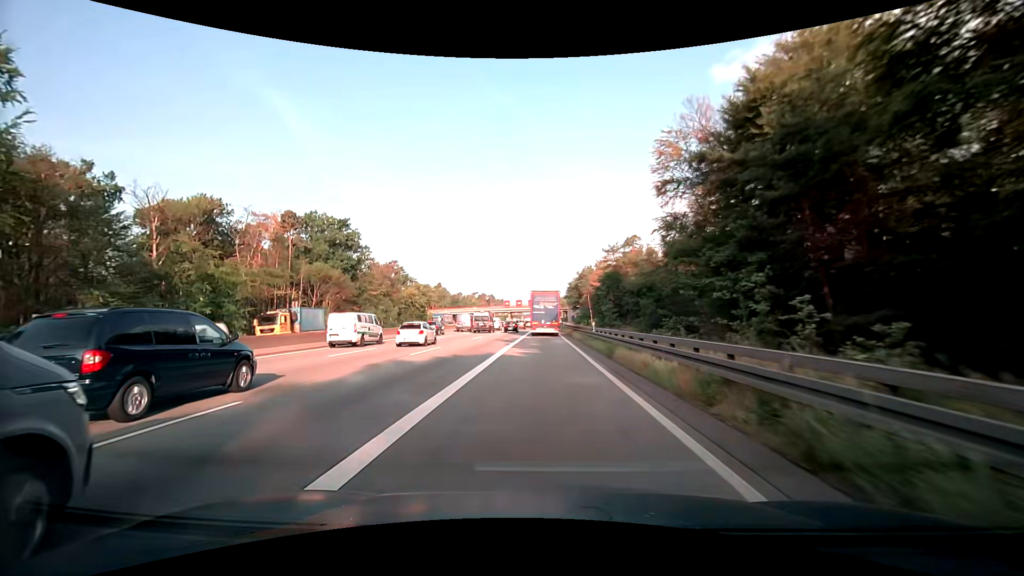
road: motorway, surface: asphalt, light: Day
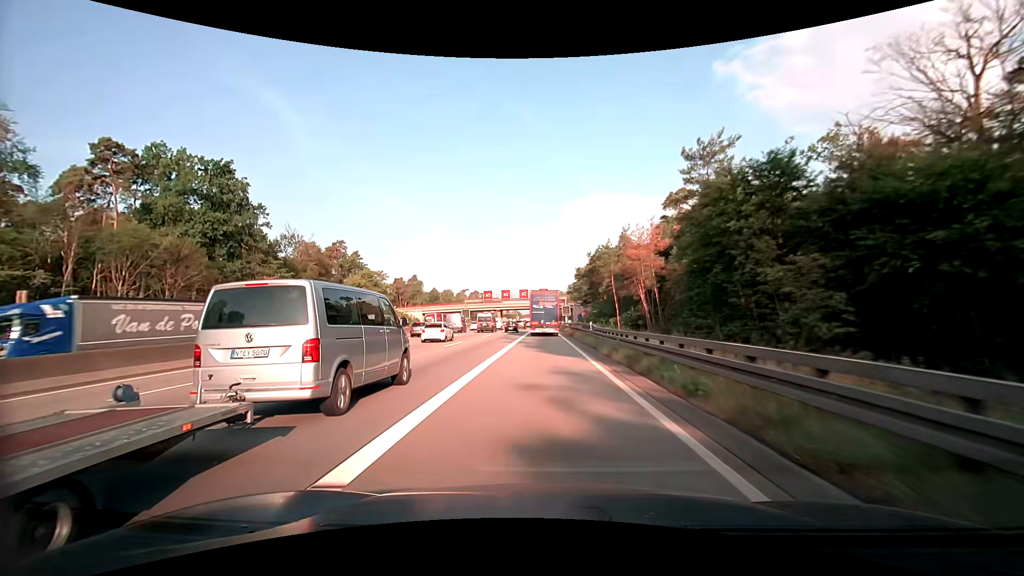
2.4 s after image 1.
(+0.1, +47.0) m; 0°
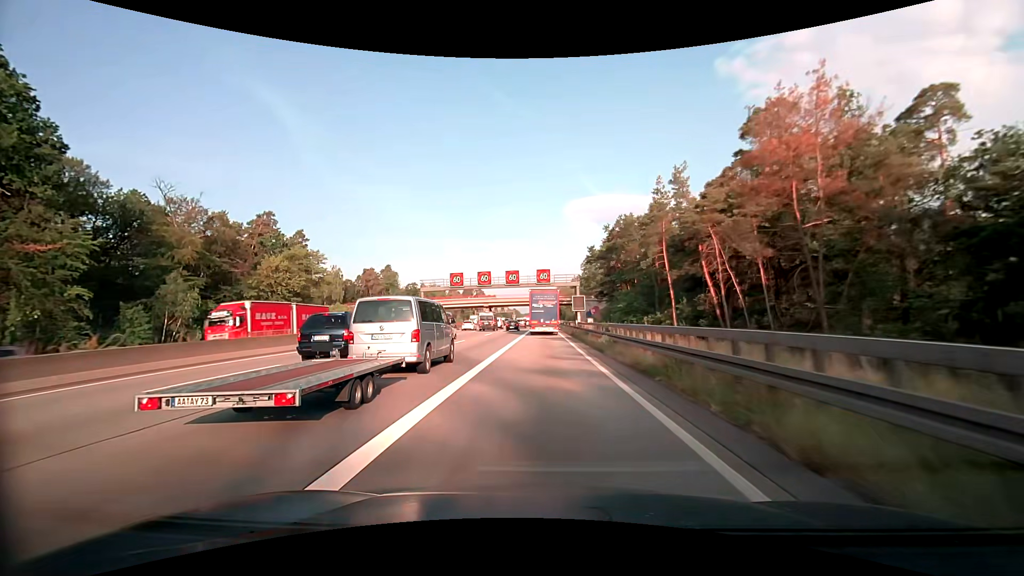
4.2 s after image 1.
(0.0, +34.9) m; 0°
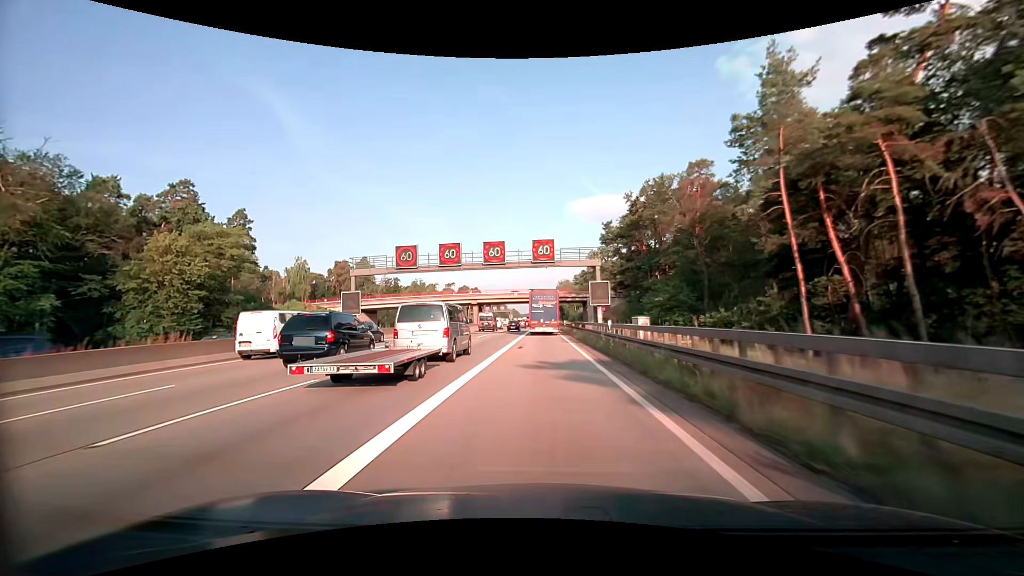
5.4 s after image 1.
(0.0, +23.1) m; 0°
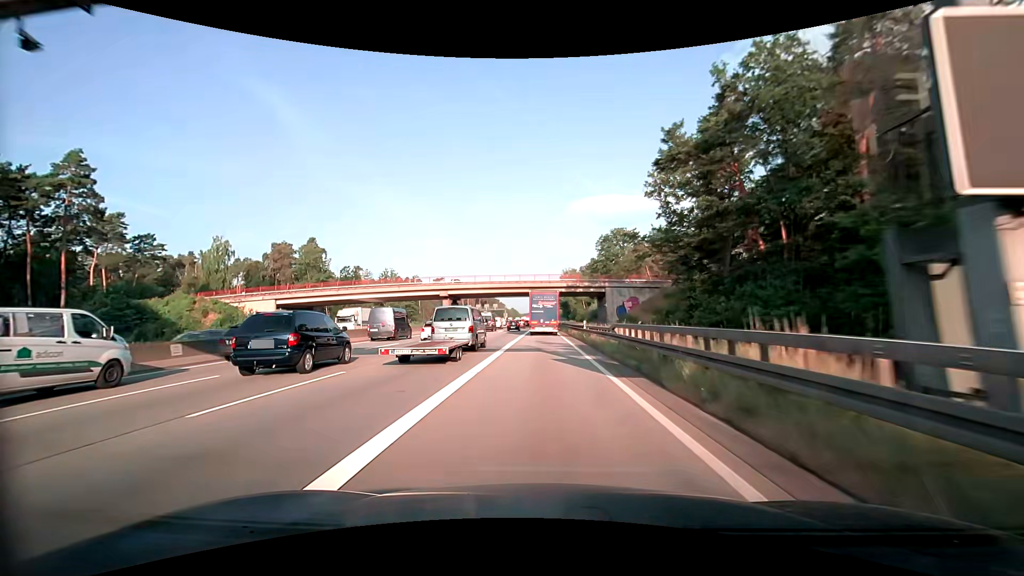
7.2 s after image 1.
(+0.1, +34.2) m; 0°
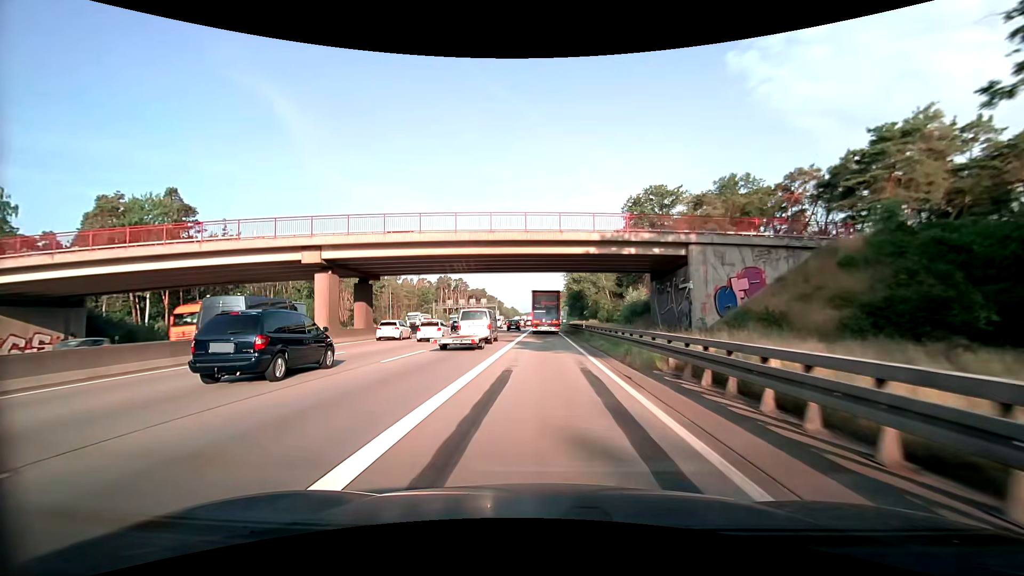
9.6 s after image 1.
(+0.1, +44.8) m; 0°
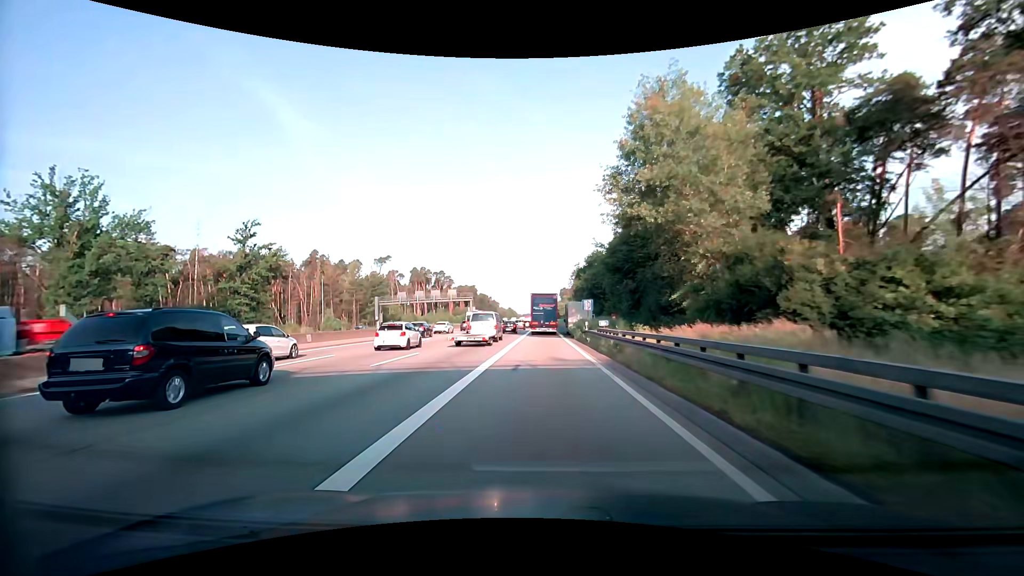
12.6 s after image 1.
(0.0, +54.9) m; 0°
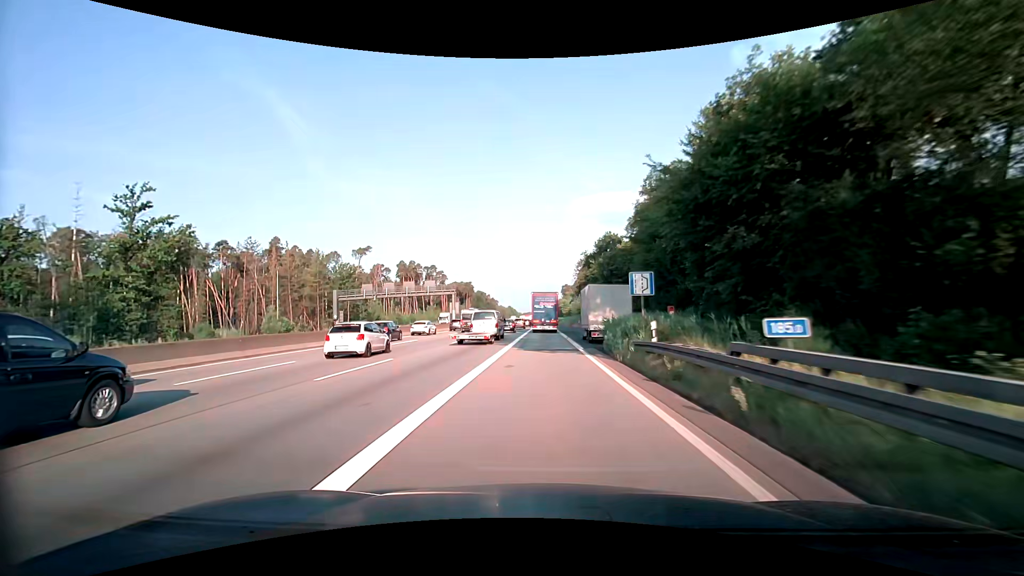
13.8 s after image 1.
(+0.1, +21.6) m; 0°
(0, +10) (0, +20) (0, +30) (0, +40) (0, +50) (0, +60) (0, +70) (0, +80) (0, +90) (0, +100) m
